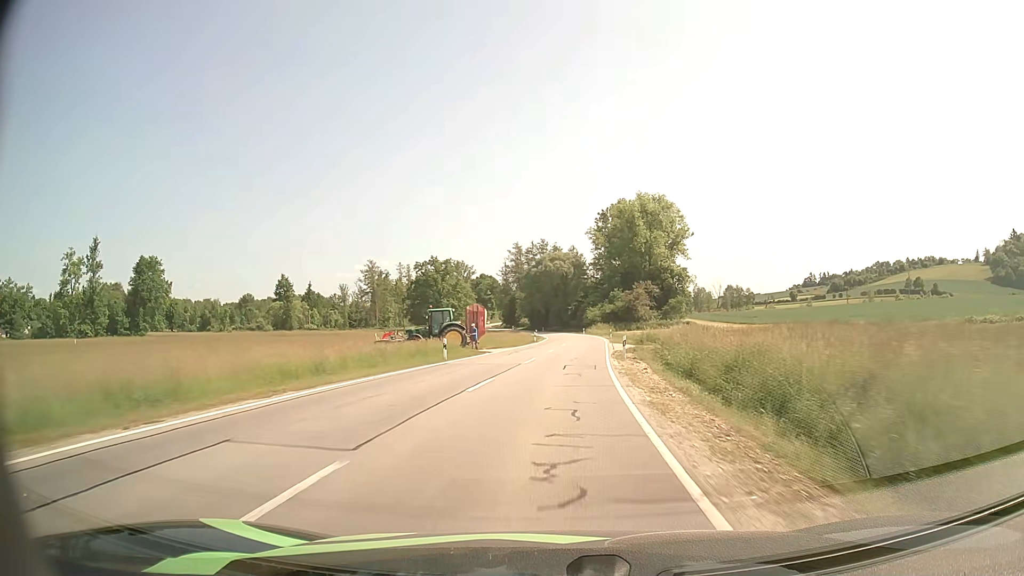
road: secondary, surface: asphalt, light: Day
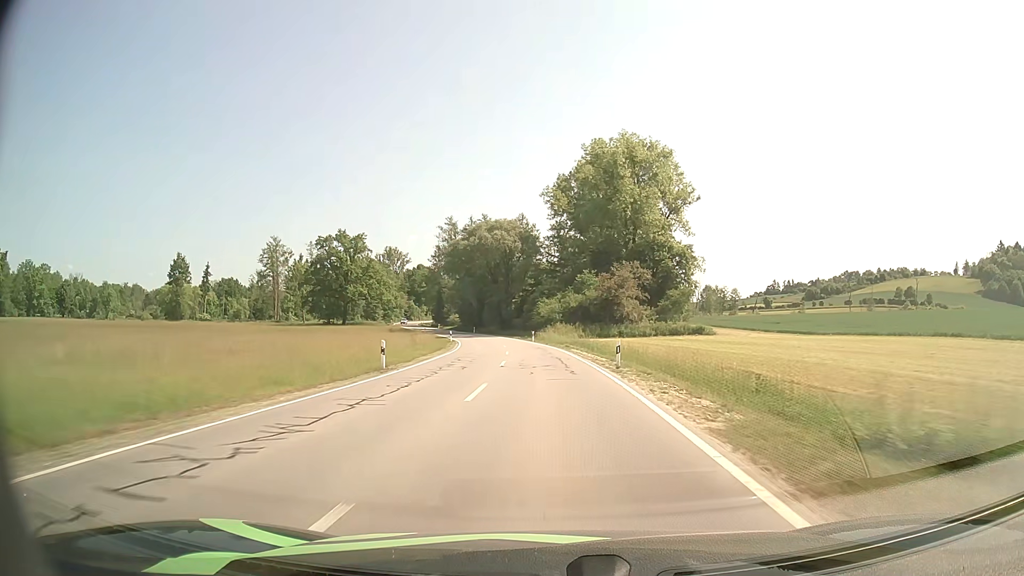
(+2.3, +48.0) m; +4°
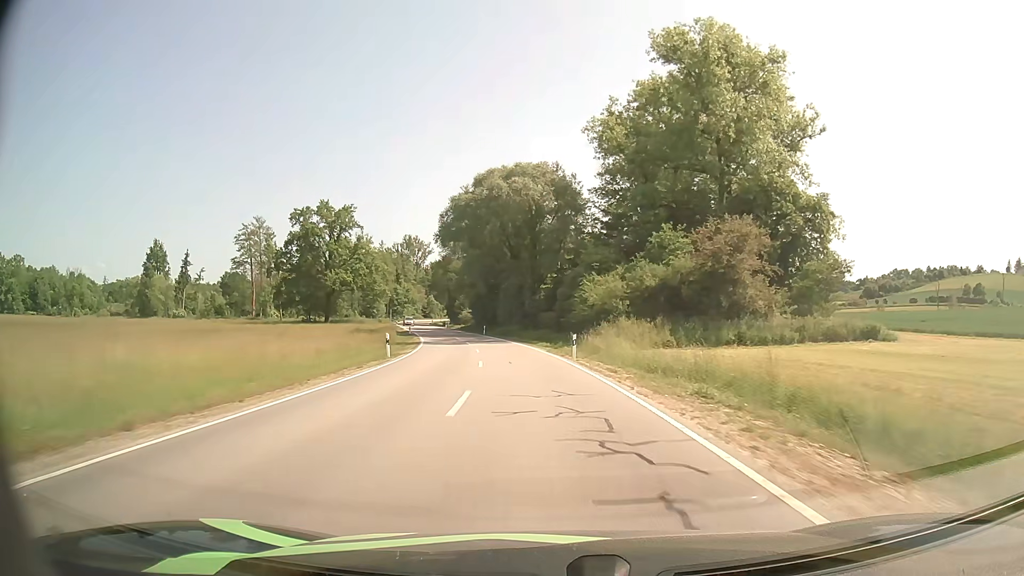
(-0.9, +36.7) m; -3°
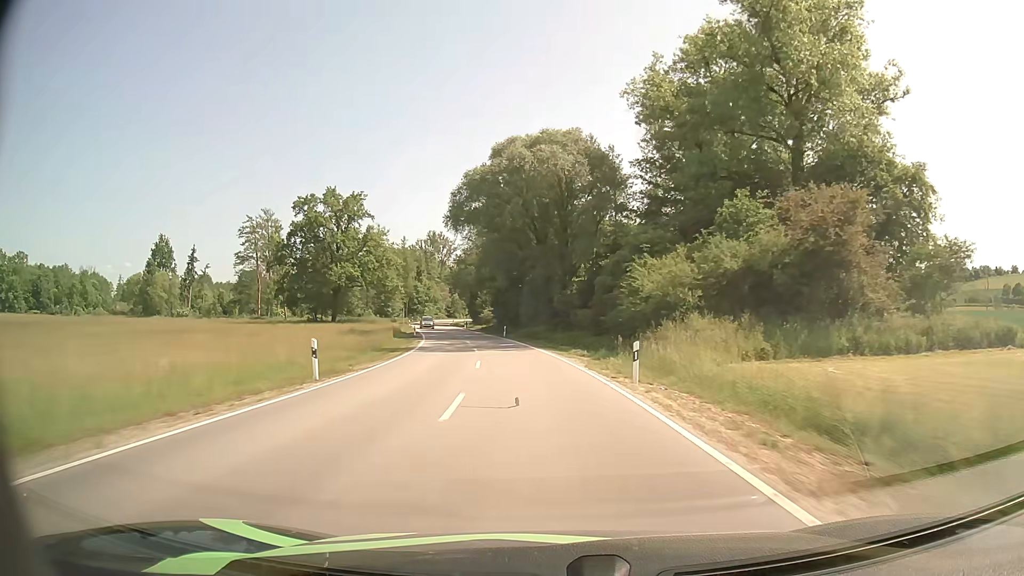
(-0.3, +12.4) m; -3°
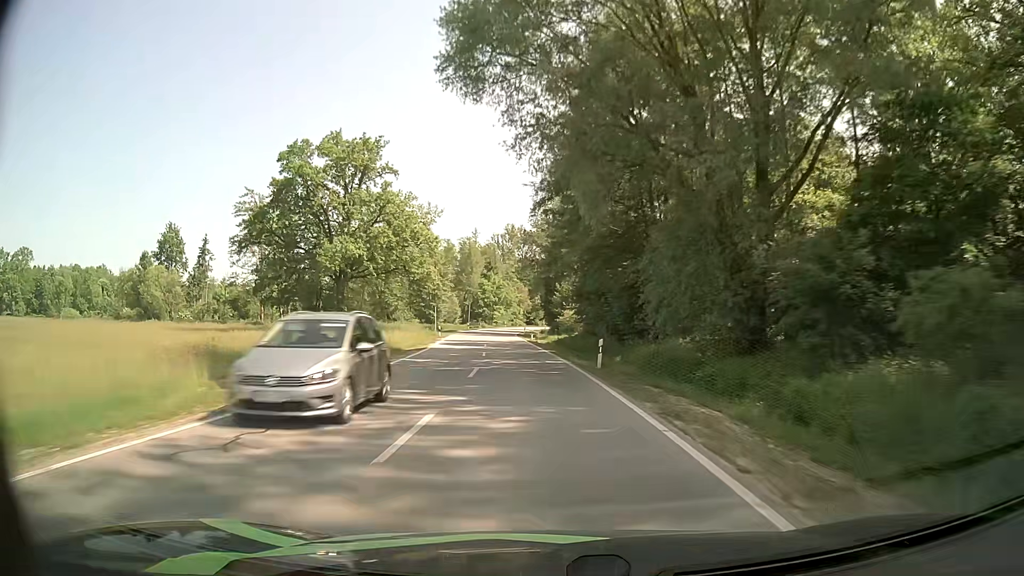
(-2.6, +37.6) m; -8°
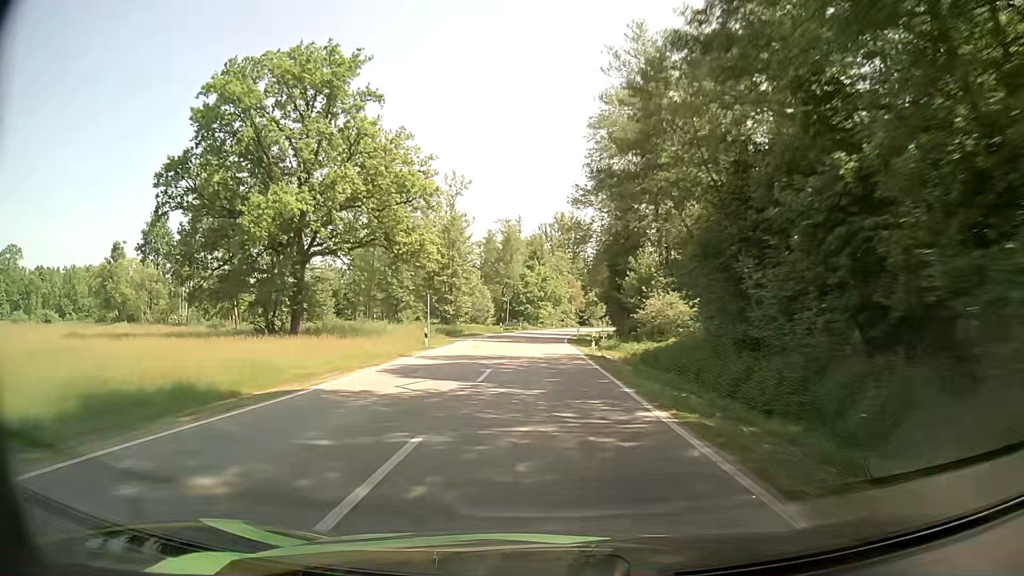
(-1.1, +25.9) m; -4°
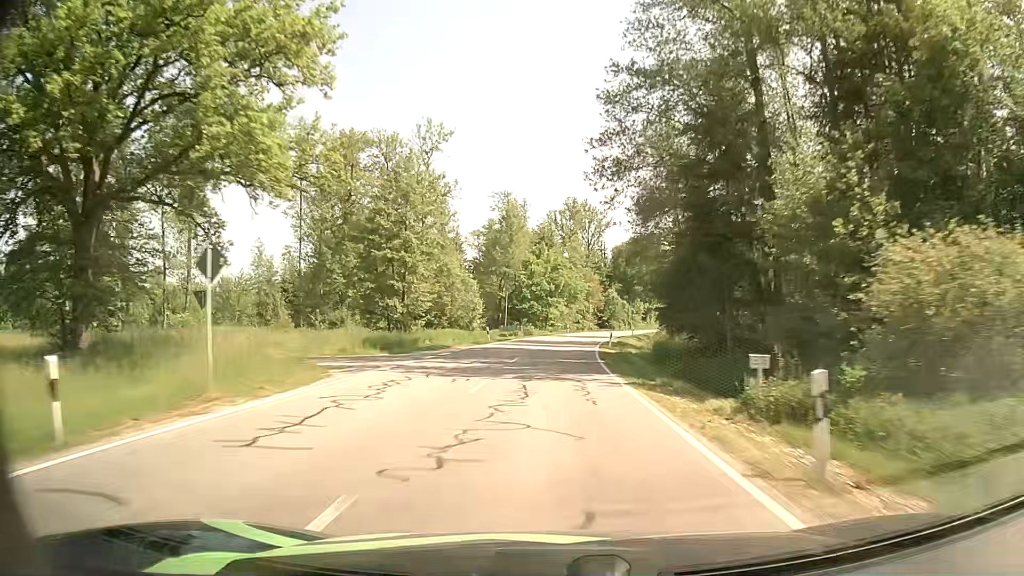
(-0.3, +25.9) m; -1°
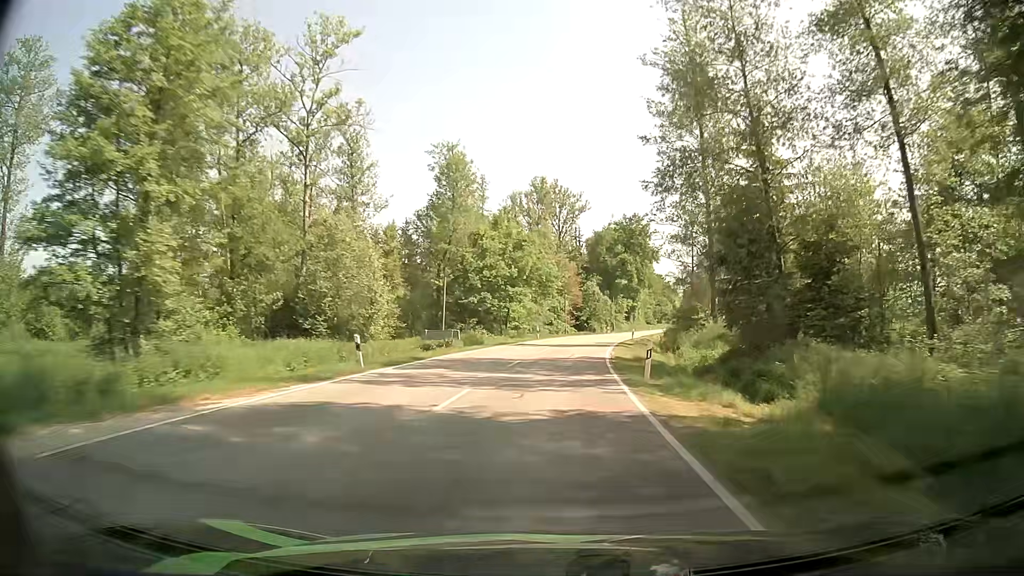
(+0.6, +25.5) m; +3°
(0, +10) (+1, +20) (+1, +30) (+2, +40) (+4, +50) (+5, +60) (+7, +69) (+10, +79) (+12, +89) (+15, +99) m
